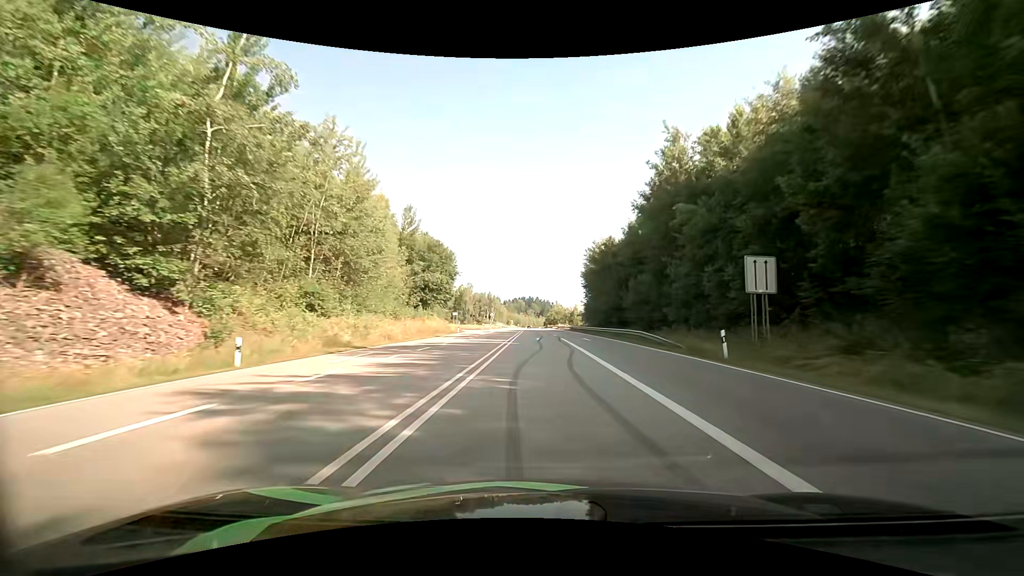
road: primary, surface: asphalt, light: Day
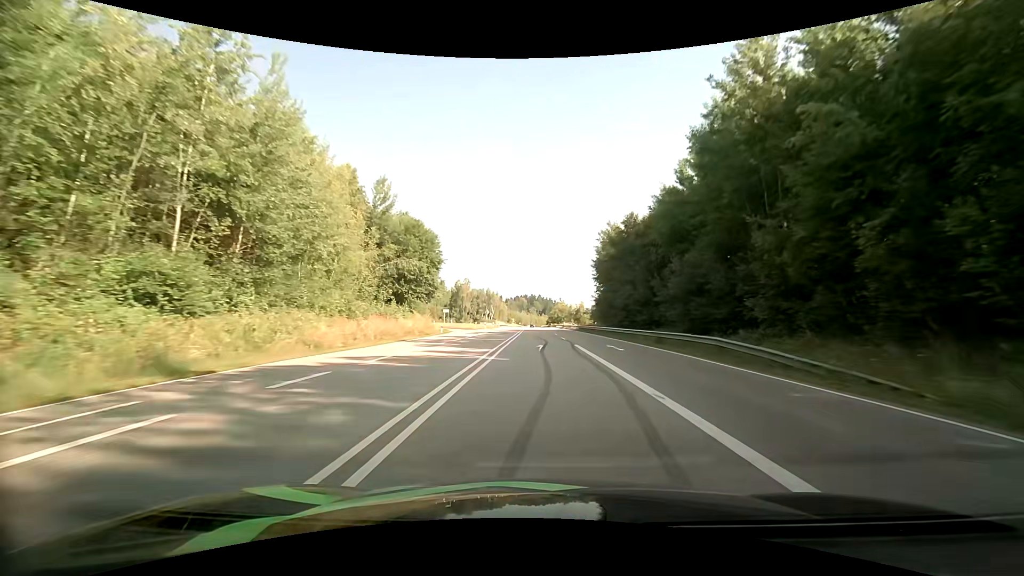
(-0.1, +13.2) m; -1°
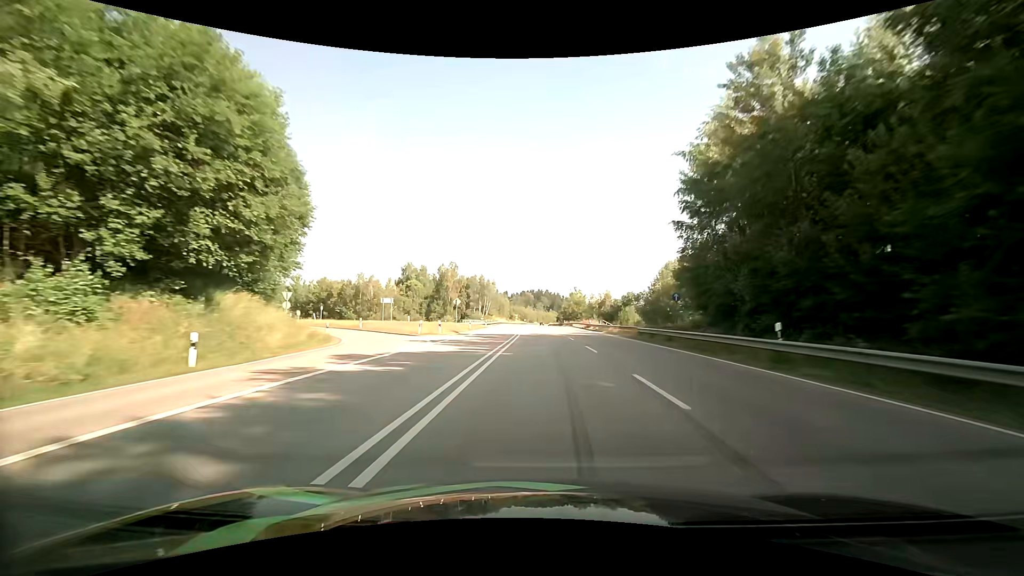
(-0.1, +40.4) m; -1°
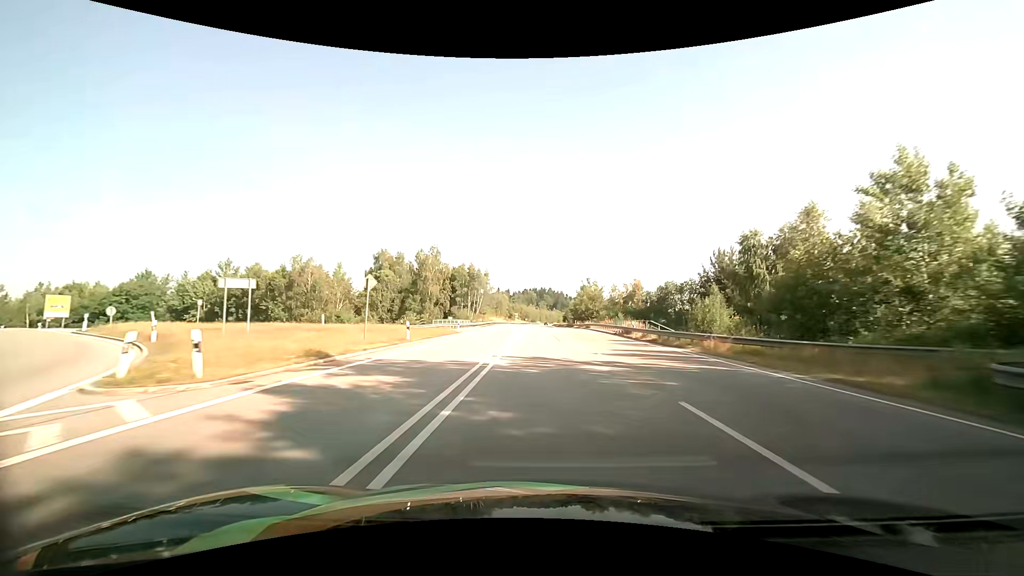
(-0.1, +27.3) m; 0°
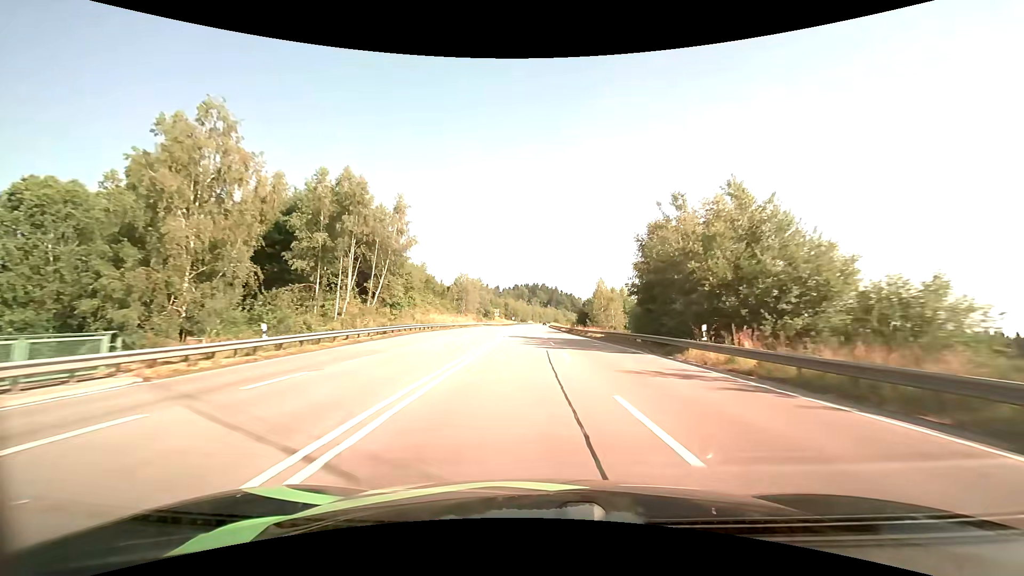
(+0.4, +70.8) m; +1°
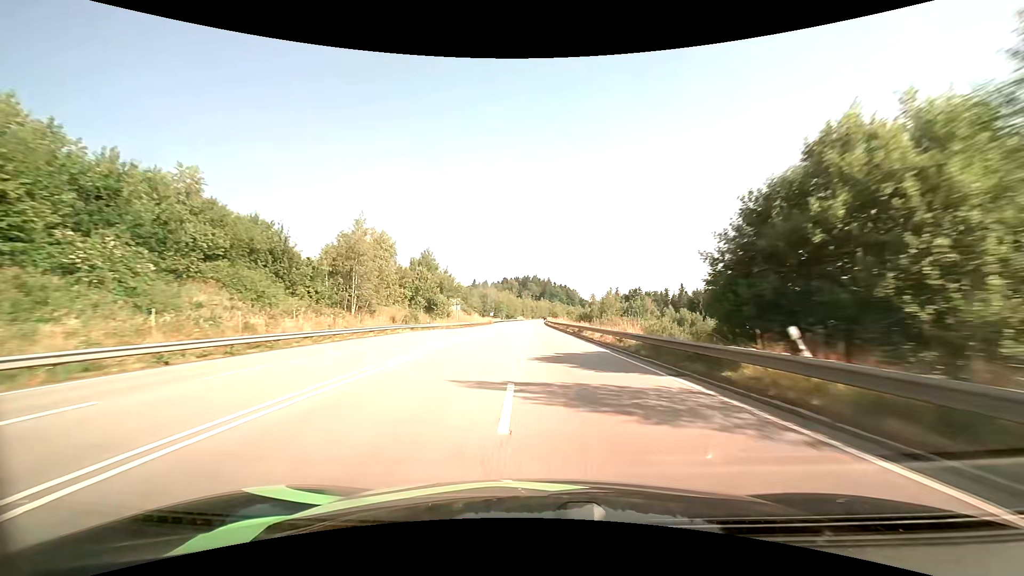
(+0.7, +59.0) m; +1°
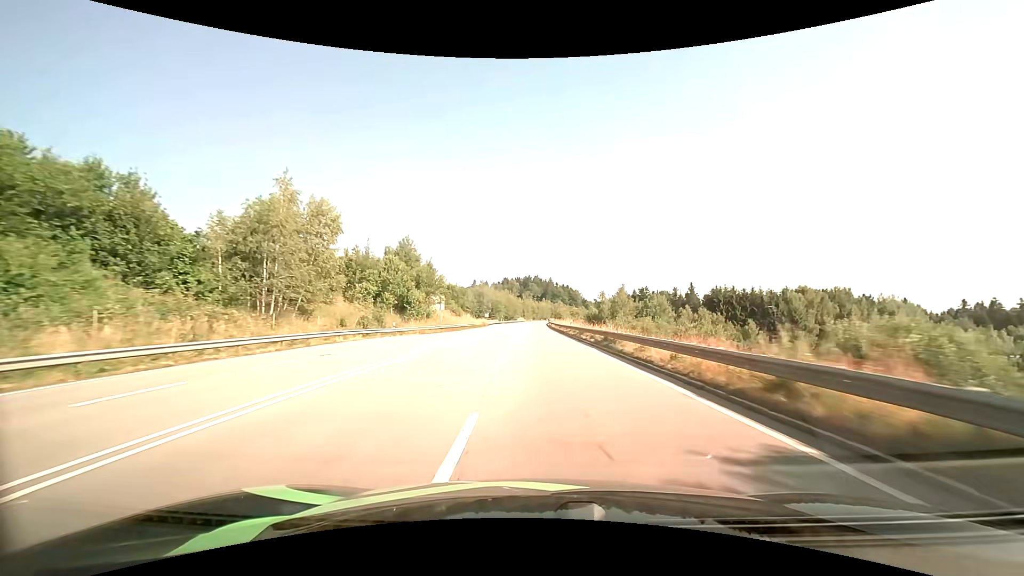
(-0.1, +15.1) m; 0°
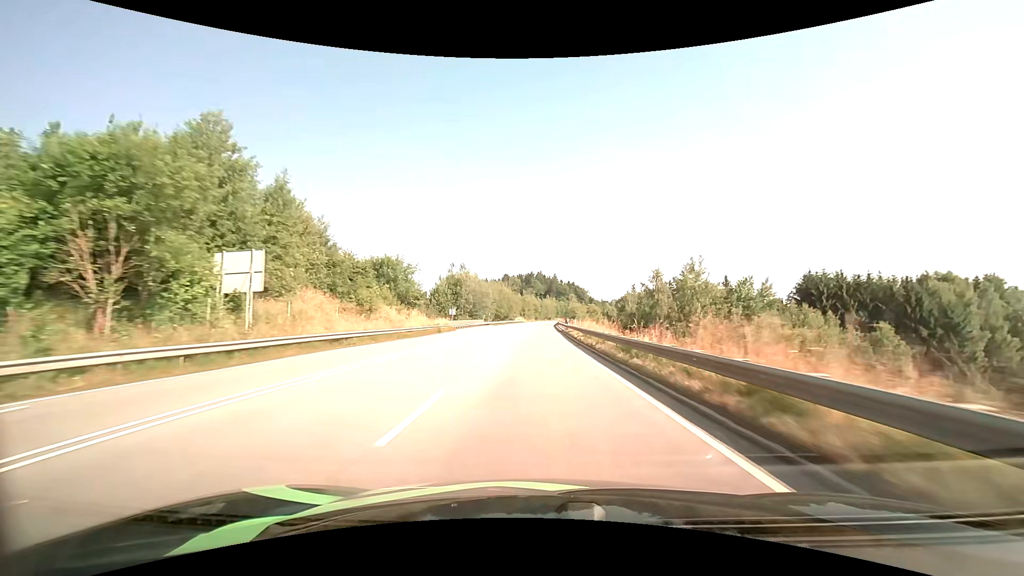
(-0.2, +45.3) m; 0°
(0, +10) (0, +20) (0, +30) (0, +40) (0, +50) (0, +60) (0, +70) (0, +80) (+1, +90) (+1, +100) m
